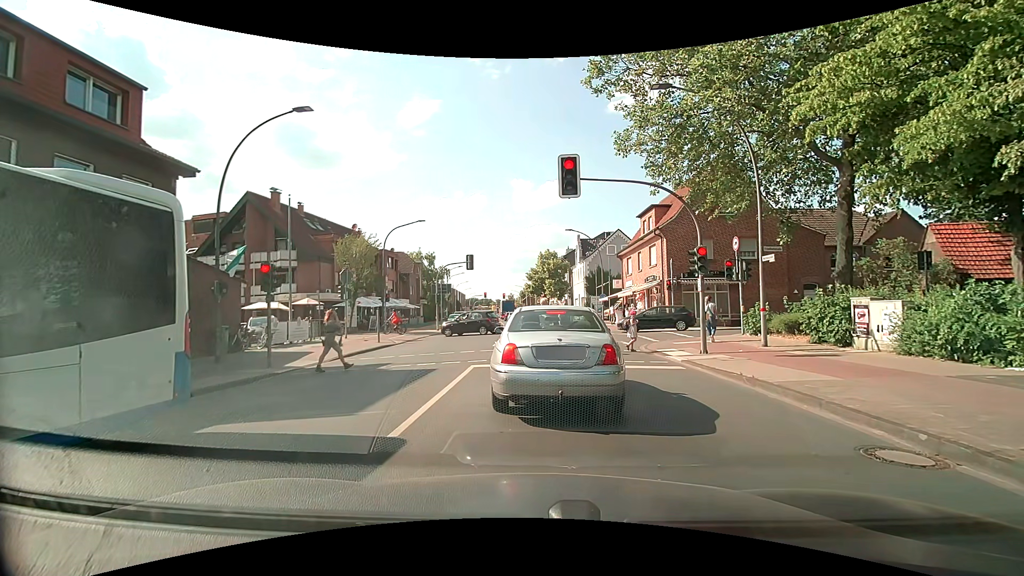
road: primary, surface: asphalt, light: Day
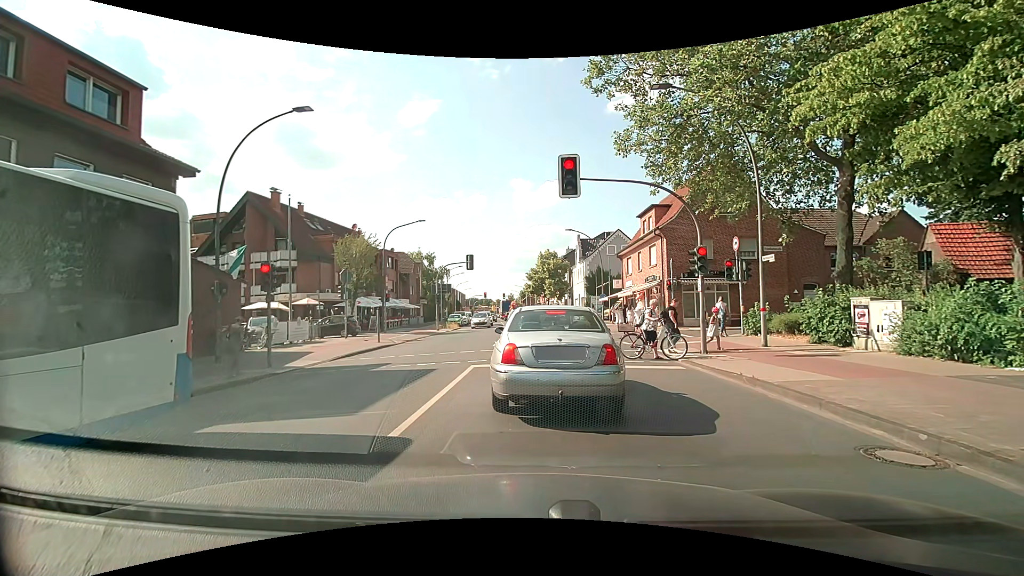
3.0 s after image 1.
(0.0, 0.0) m; 0°
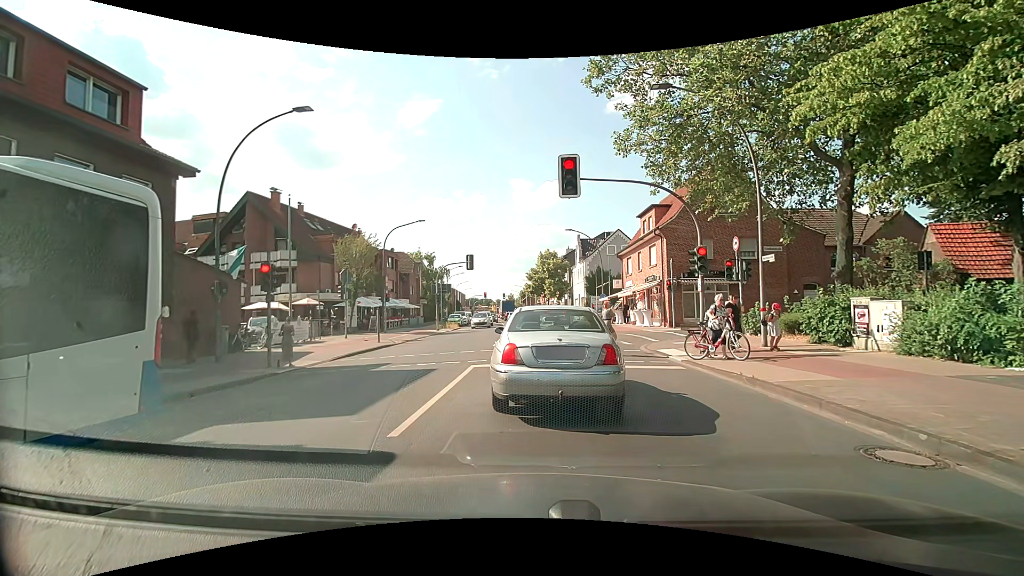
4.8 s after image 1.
(0.0, 0.0) m; 0°
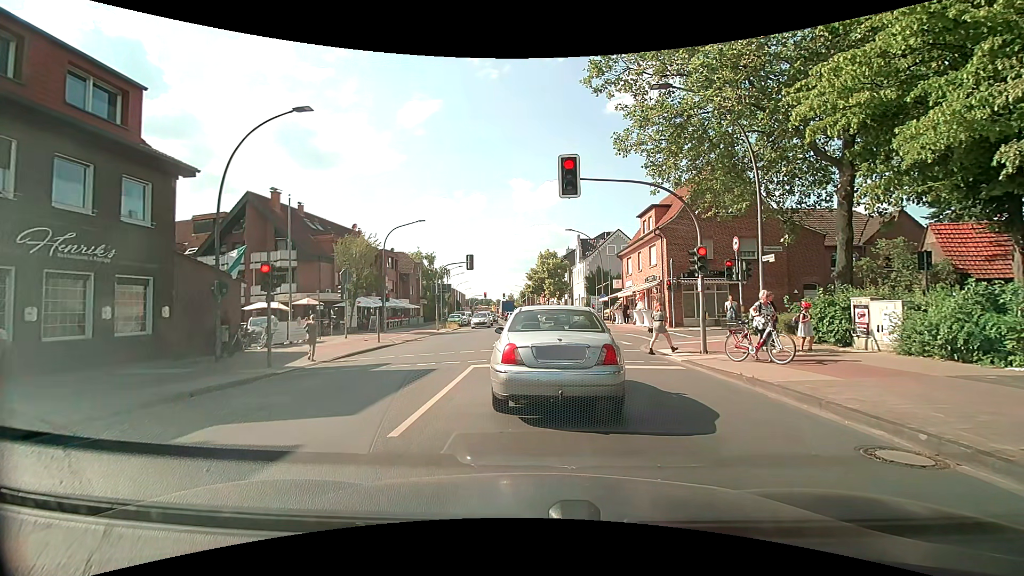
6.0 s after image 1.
(0.0, 0.0) m; 0°
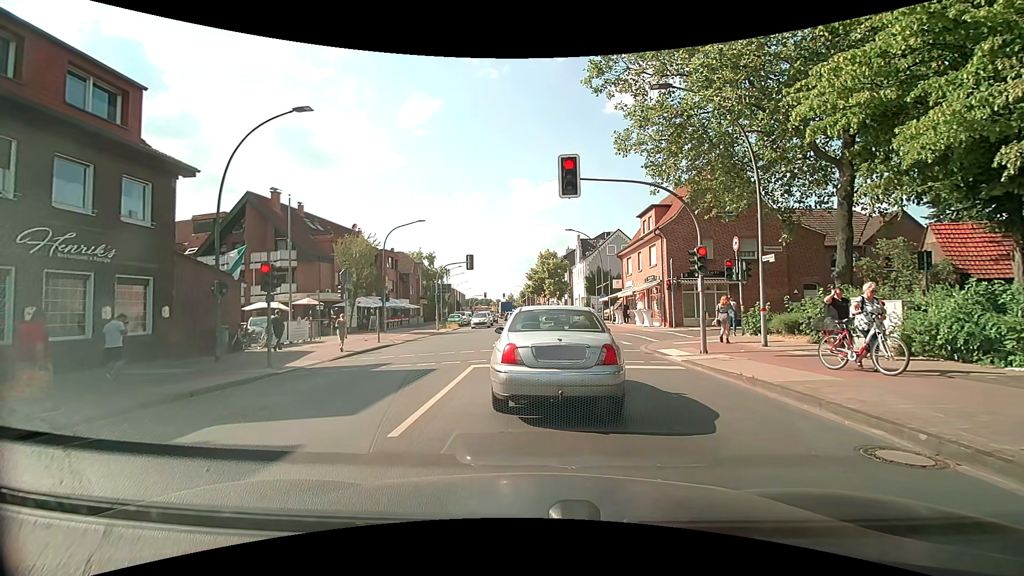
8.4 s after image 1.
(0.0, 0.0) m; 0°
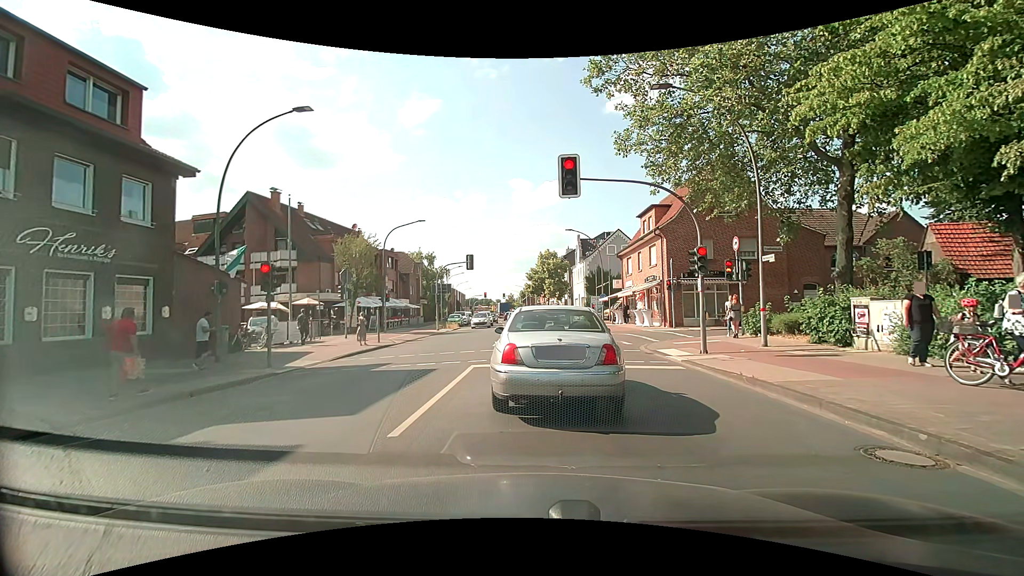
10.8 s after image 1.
(0.0, 0.0) m; 0°
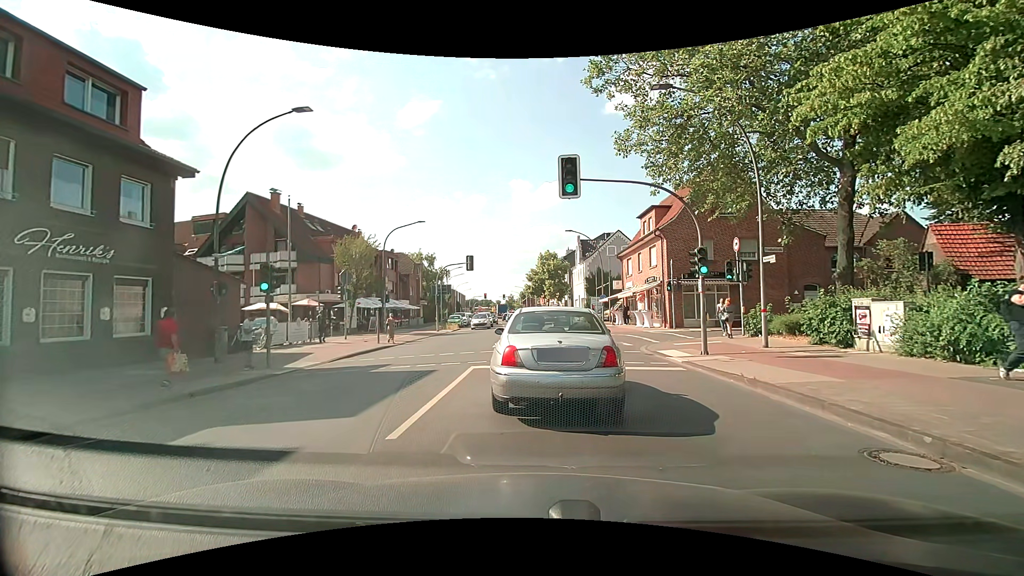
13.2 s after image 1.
(0.0, 0.0) m; 0°
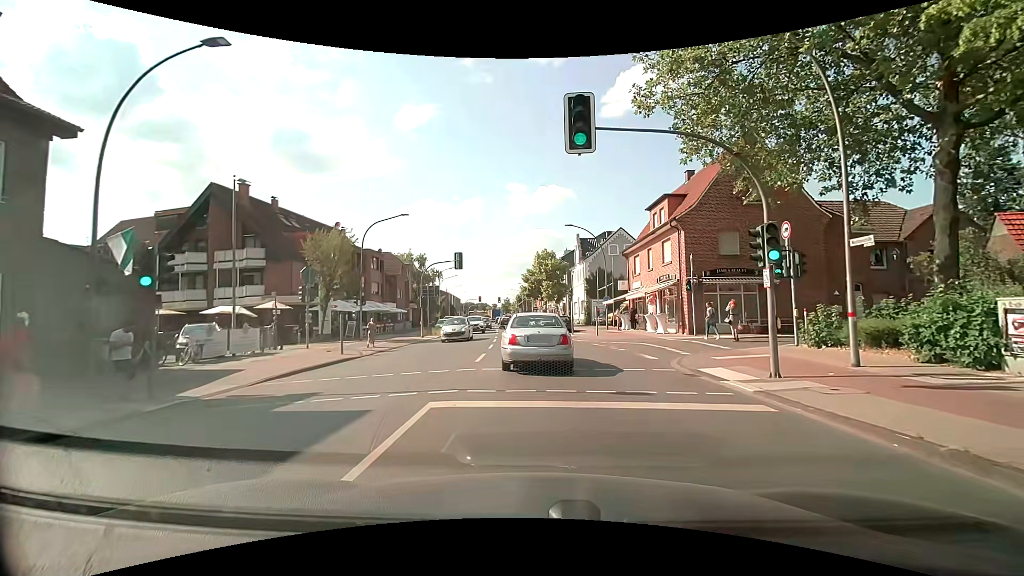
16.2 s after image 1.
(+0.1, +4.9) m; +2°
(0, +10) (-1, +20) (-1, +30) (-2, +40) (-3, +50) (-4, +60) (-5, +70) (-6, +80) (-7, +90) (-8, +100) m
